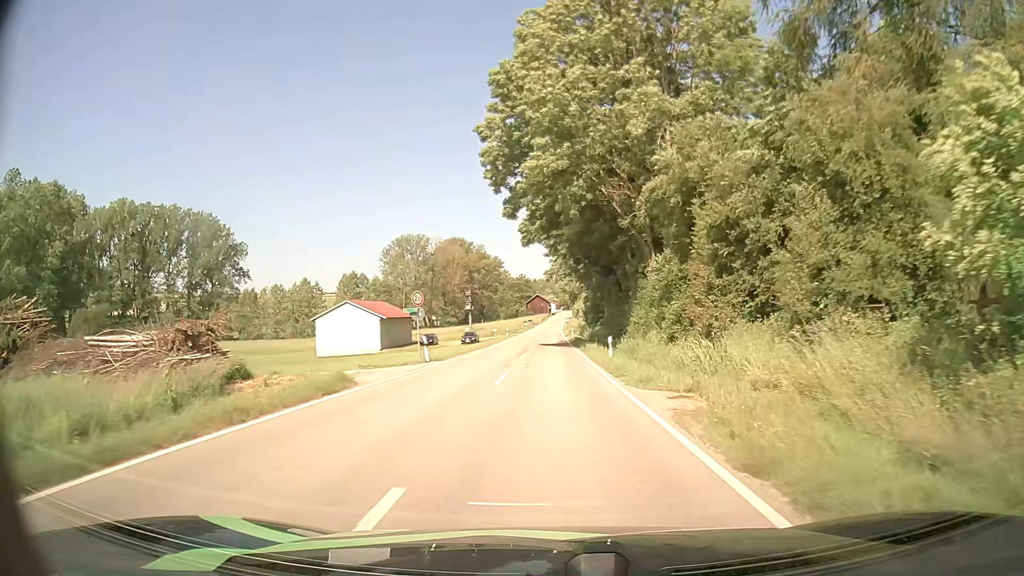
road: tertiary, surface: asphalt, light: Day
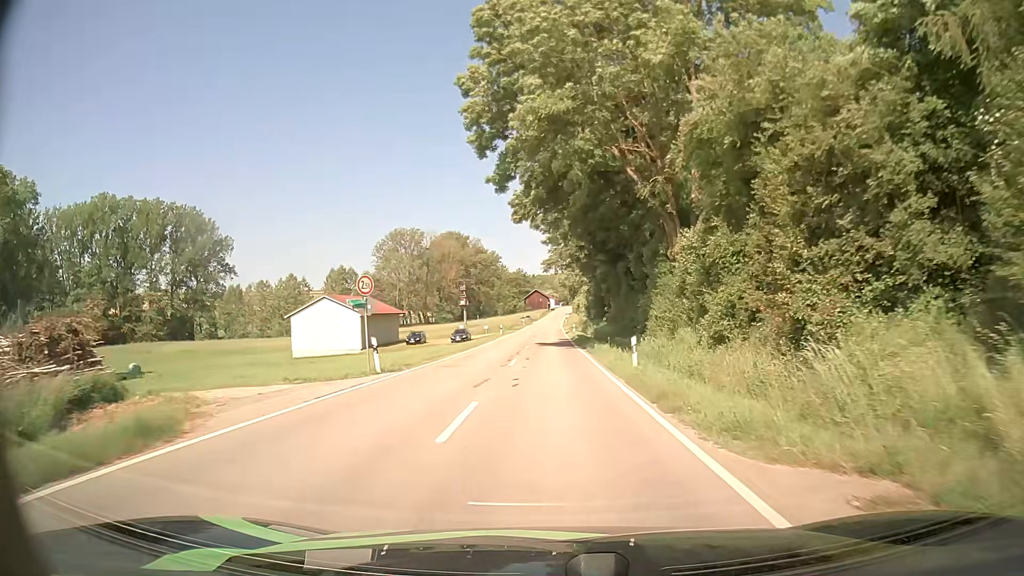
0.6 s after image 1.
(0.0, +8.0) m; 0°
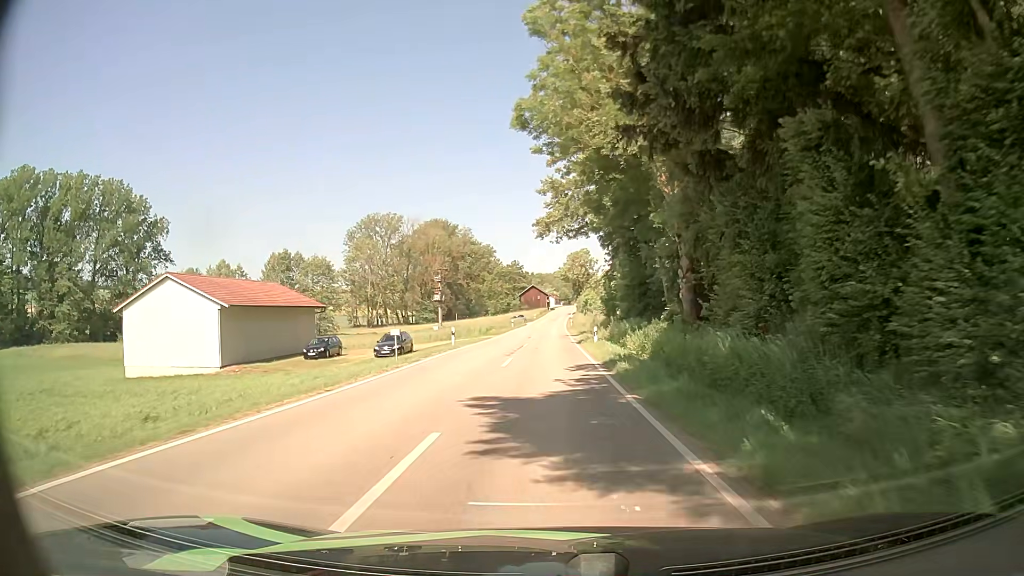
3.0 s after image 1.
(+0.1, +32.6) m; +1°
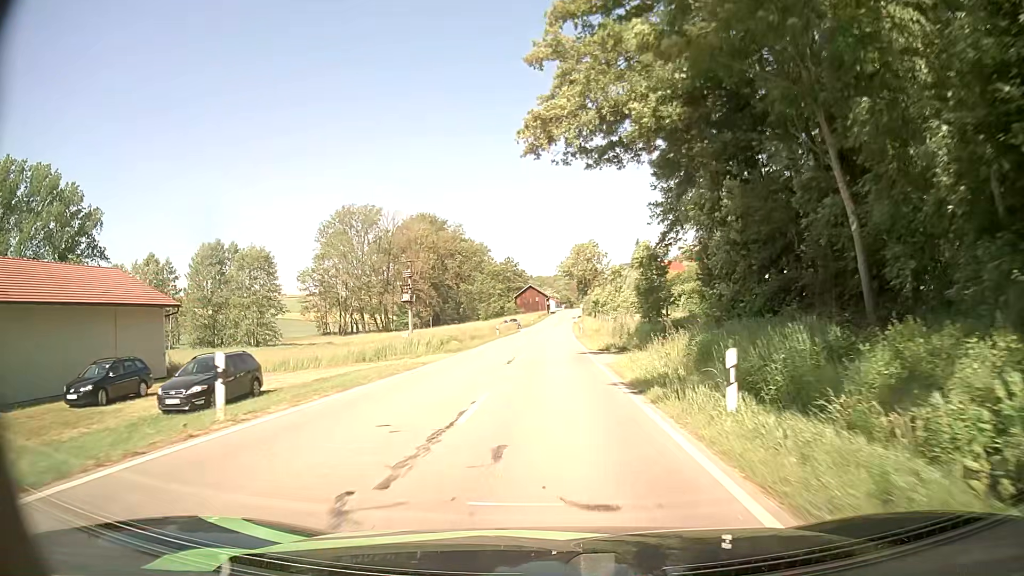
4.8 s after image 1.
(-0.3, +25.0) m; 0°
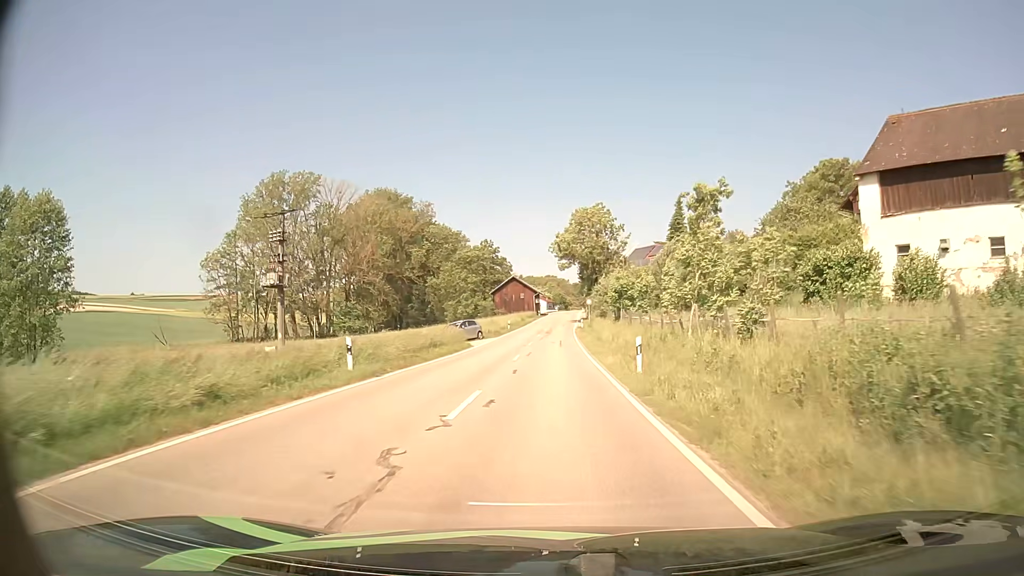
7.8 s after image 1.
(-0.1, +42.5) m; 0°
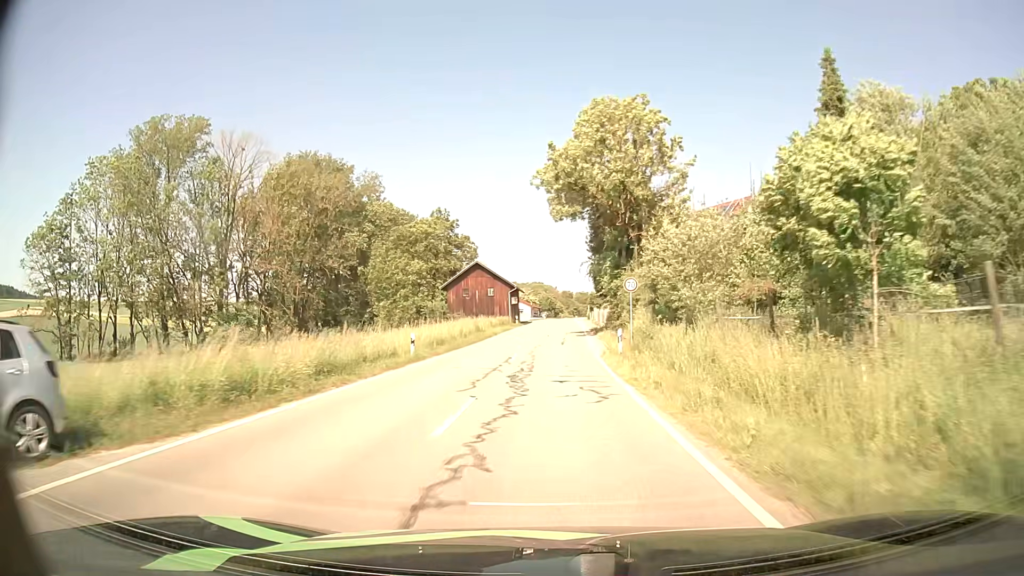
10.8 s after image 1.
(+0.3, +43.6) m; +1°
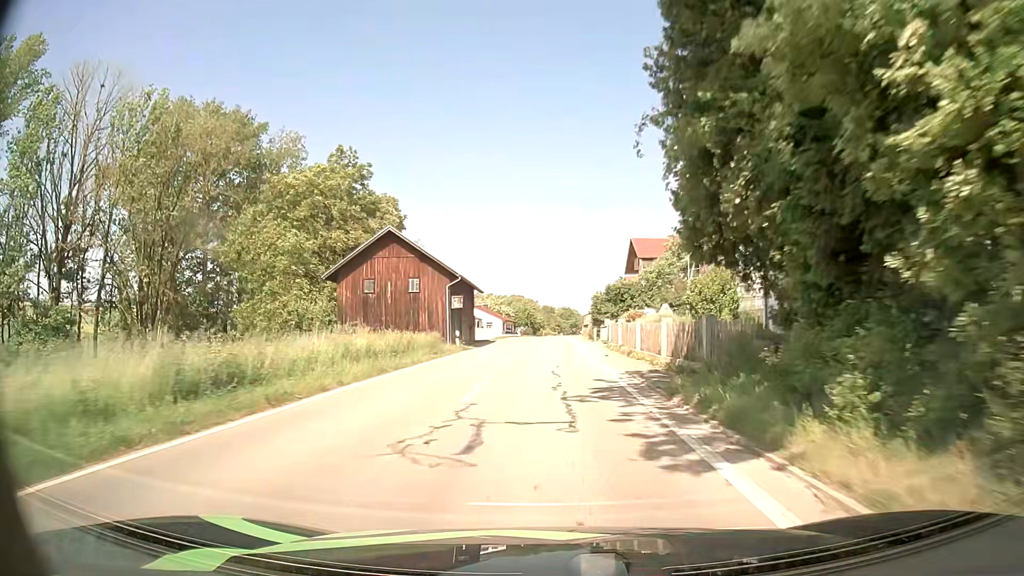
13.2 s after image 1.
(+0.5, +35.4) m; +2°
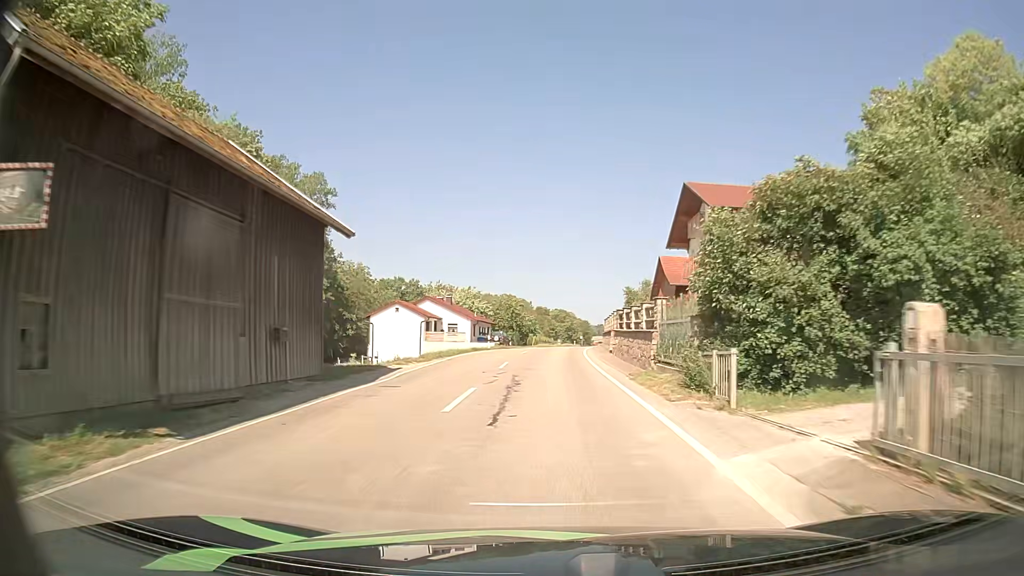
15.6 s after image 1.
(+0.2, +35.6) m; 0°
(0, +10) (0, +20) (0, +30) (+1, +40) (+2, +50) (+3, +60) (+4, +70) (+5, +80) (+6, +90) (+7, +100) m
